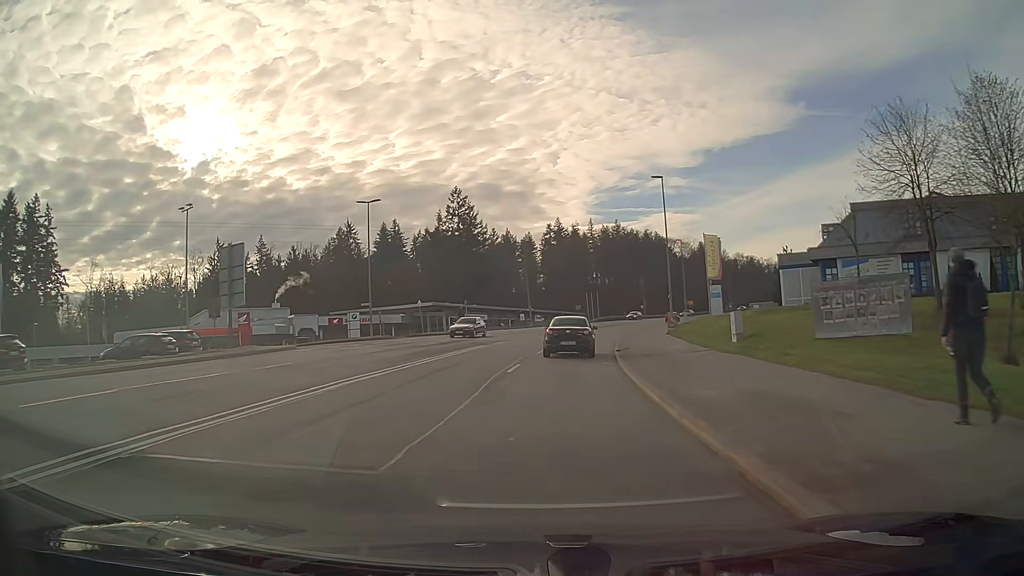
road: secondary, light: Day
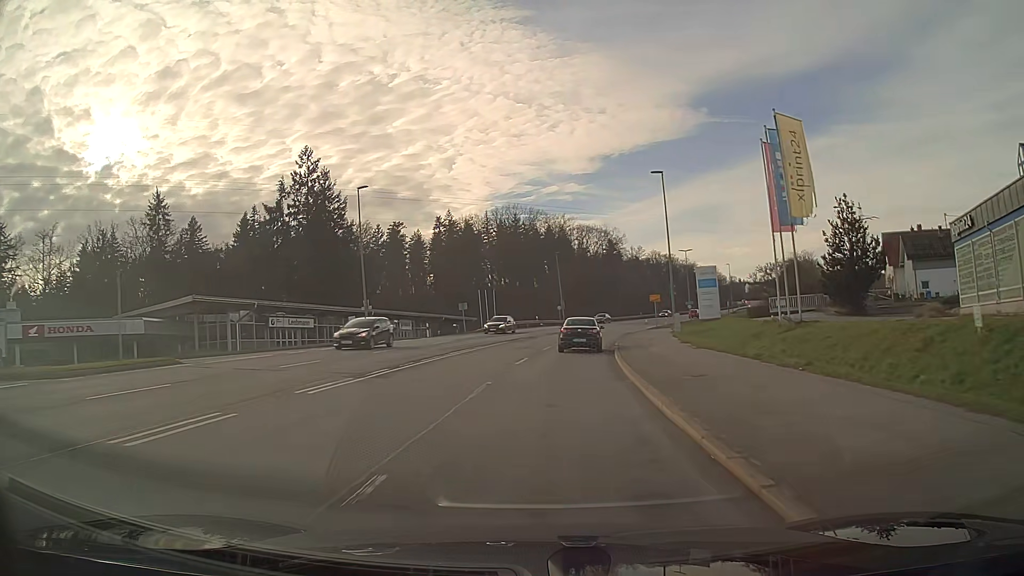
(+3.3, +41.4) m; +9°
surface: asphalt
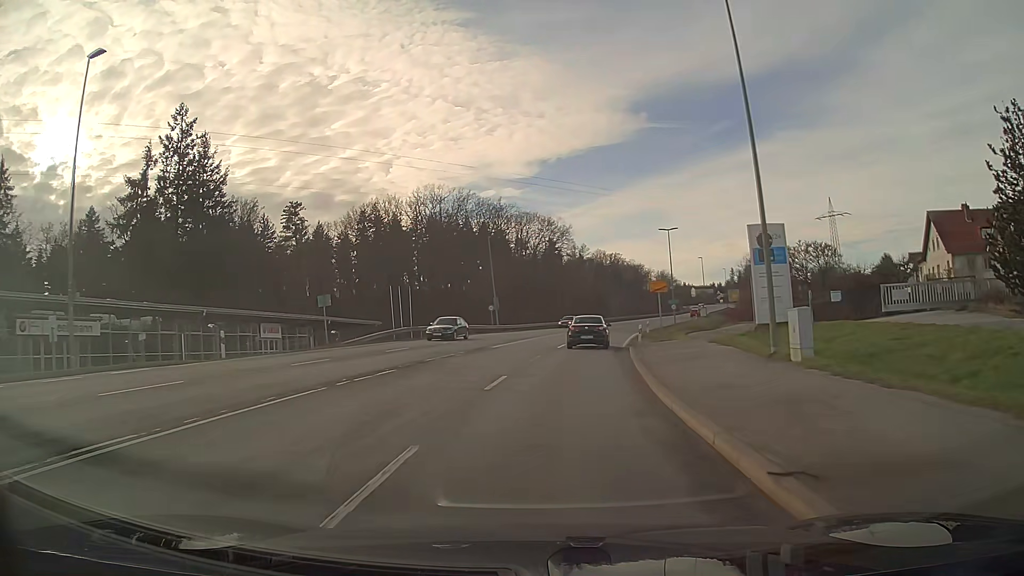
(+1.3, +25.8) m; +6°
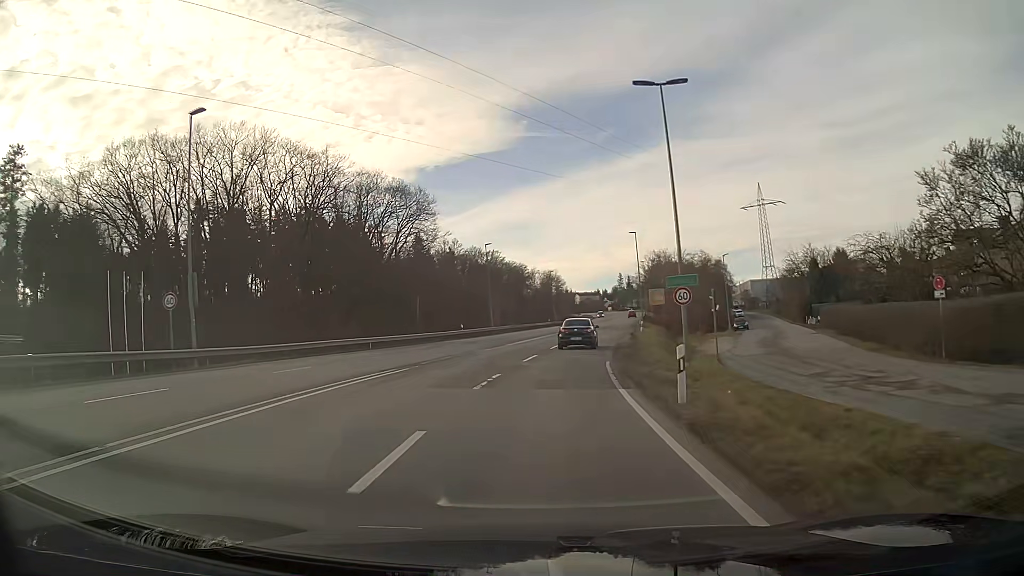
(+4.2, +43.1) m; +10°
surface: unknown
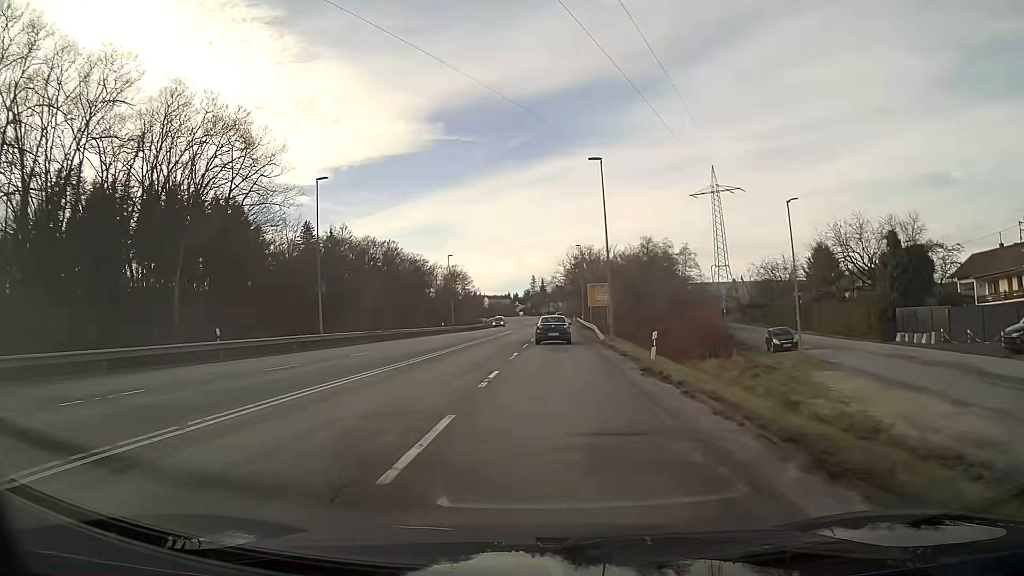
(+2.3, +35.8) m; +7°
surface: asphalt
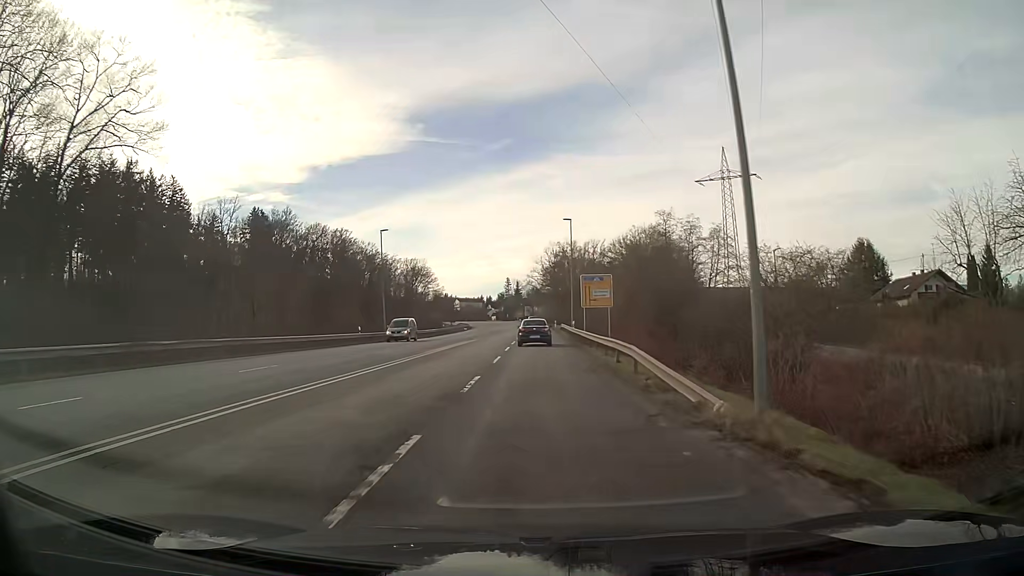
(+0.6, +27.2) m; +2°
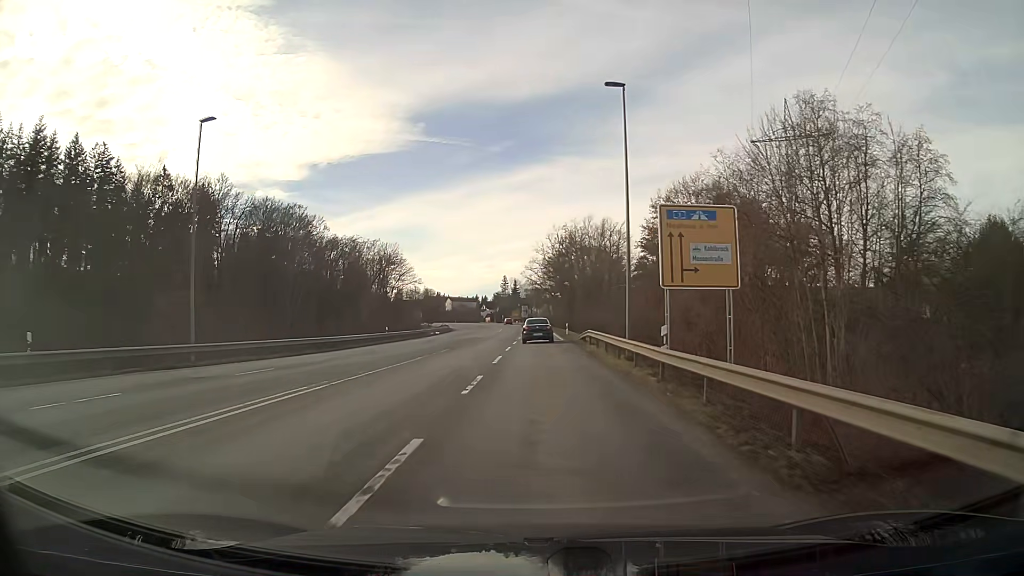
(0.0, +35.9) m; 0°
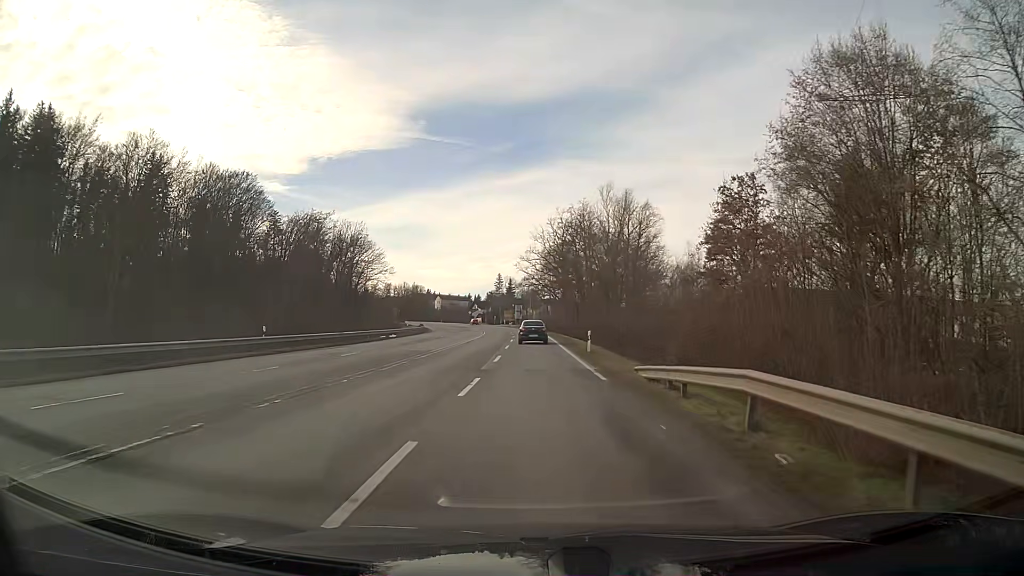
(+0.1, +26.8) m; 0°
